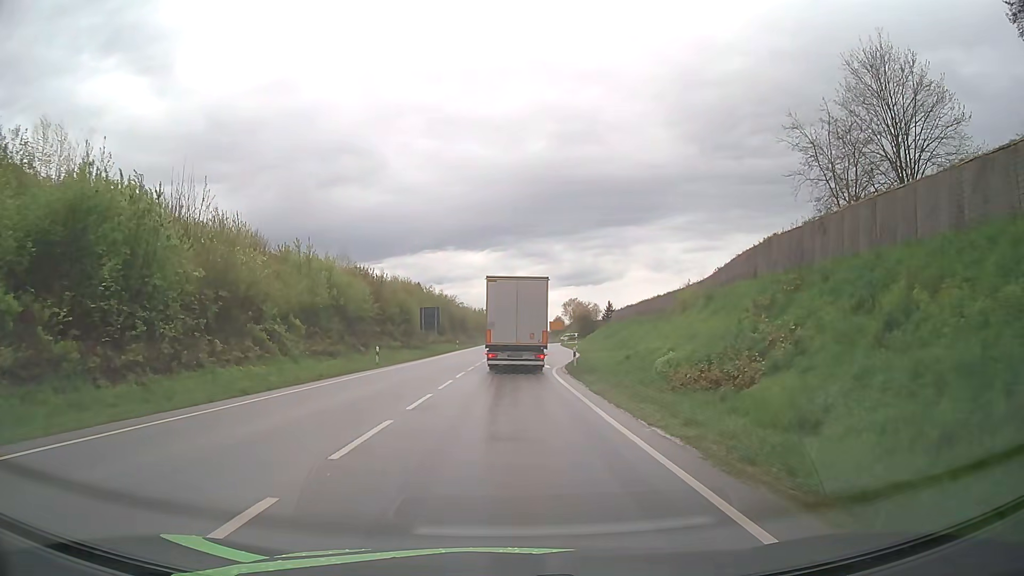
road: primary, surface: asphalt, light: Day
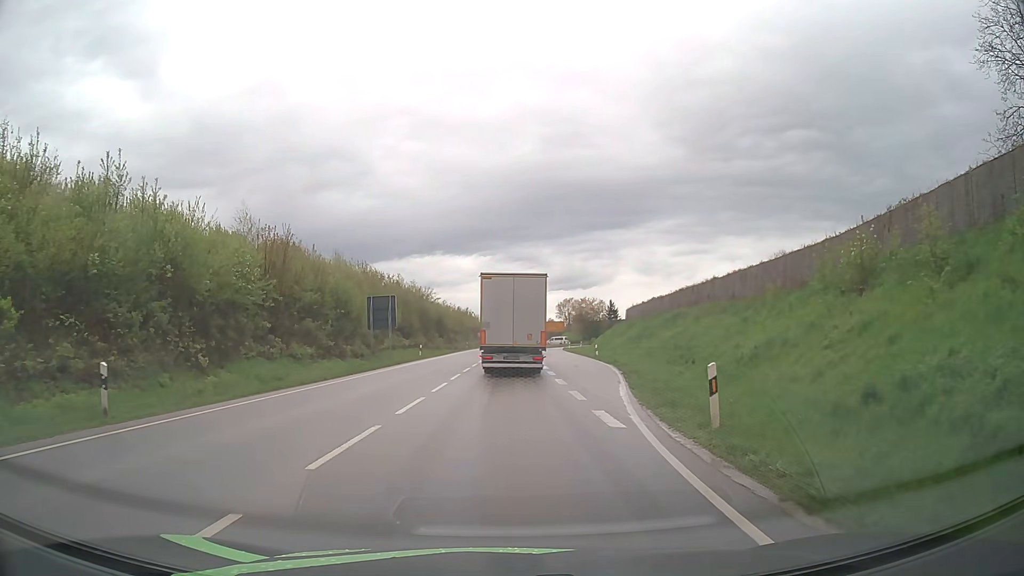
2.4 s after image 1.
(+0.2, +24.2) m; +1°
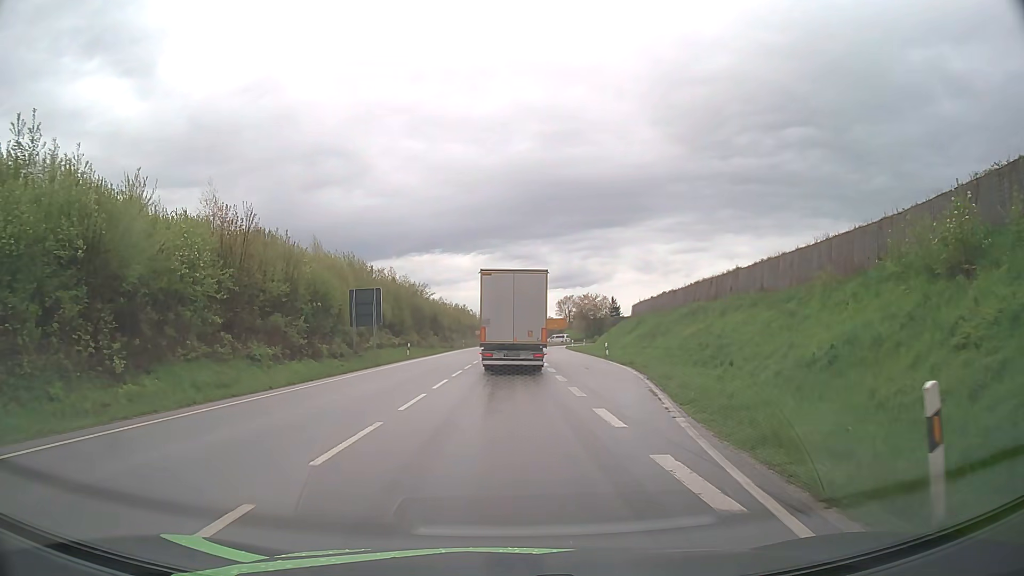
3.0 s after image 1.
(0.0, +5.7) m; 0°
(0, +10) (0, +20) (0, +30) (0, +40) (0, +50) (0, +60) (+1, +70) (+1, +80) (+1, +90) (+2, +100) m
